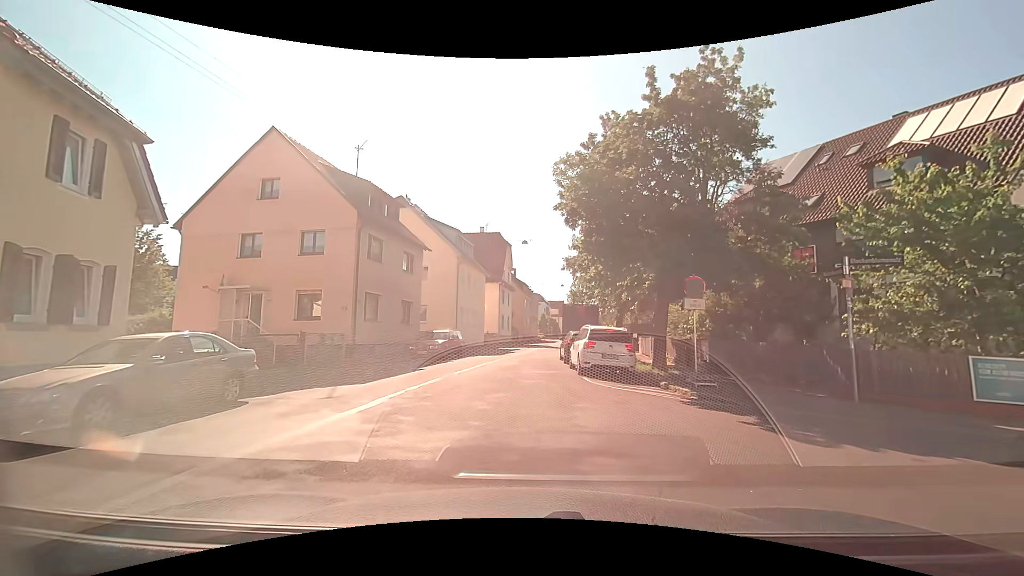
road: residential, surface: asphalt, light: Day
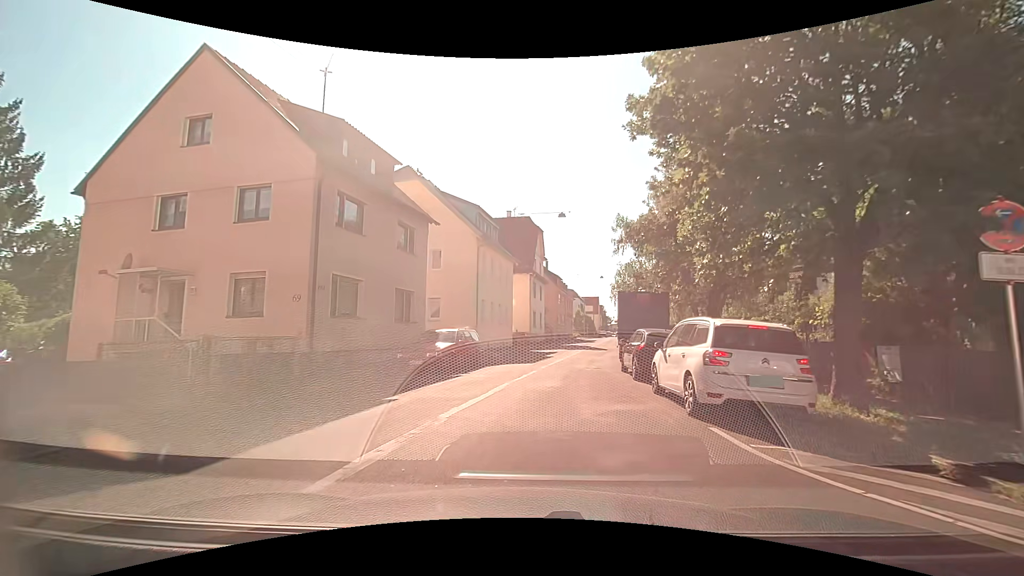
(-0.3, +8.2) m; -4°
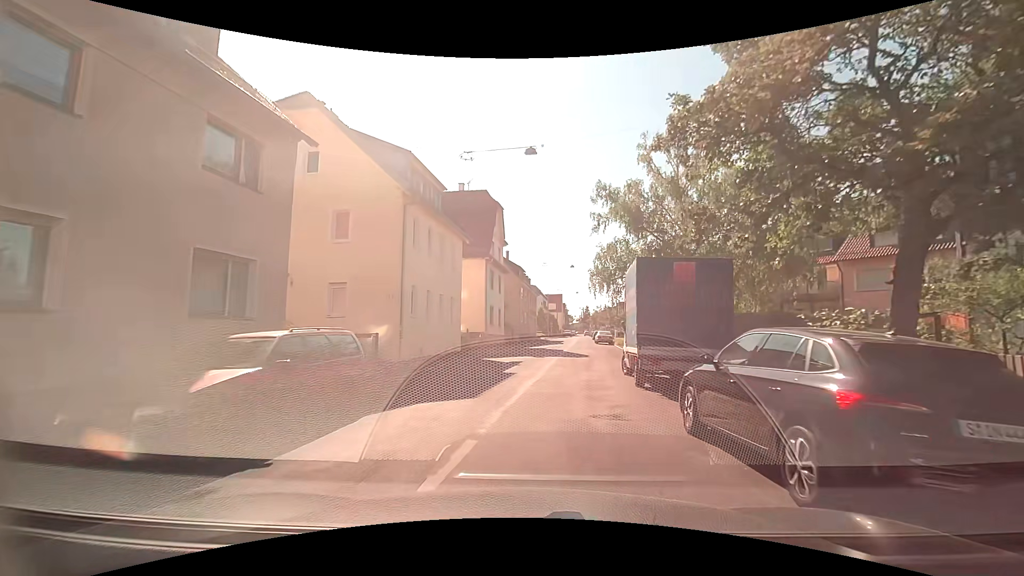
(+0.3, +10.3) m; +3°
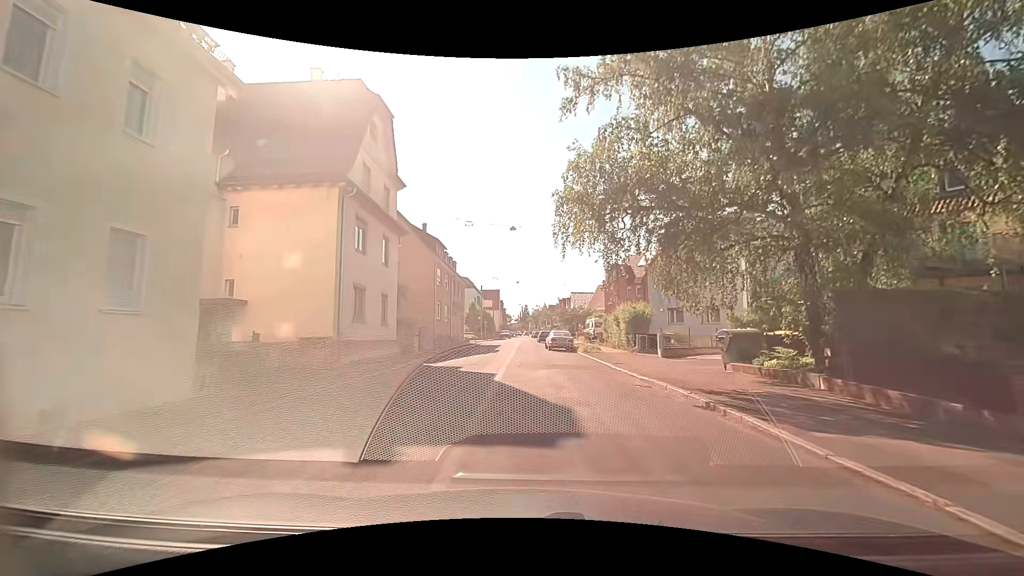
(+1.9, +19.6) m; +9°
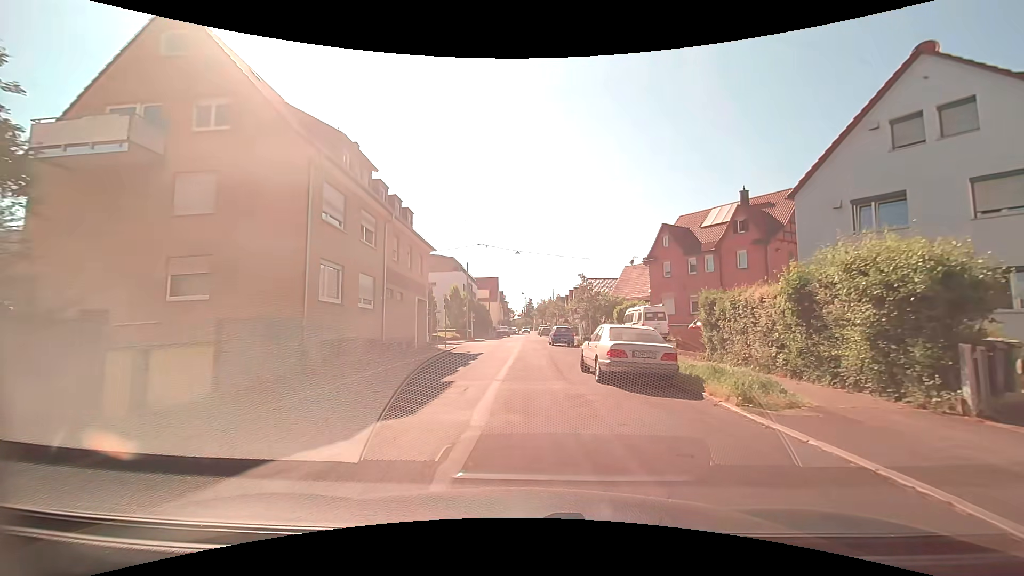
(0.0, +23.4) m; -2°
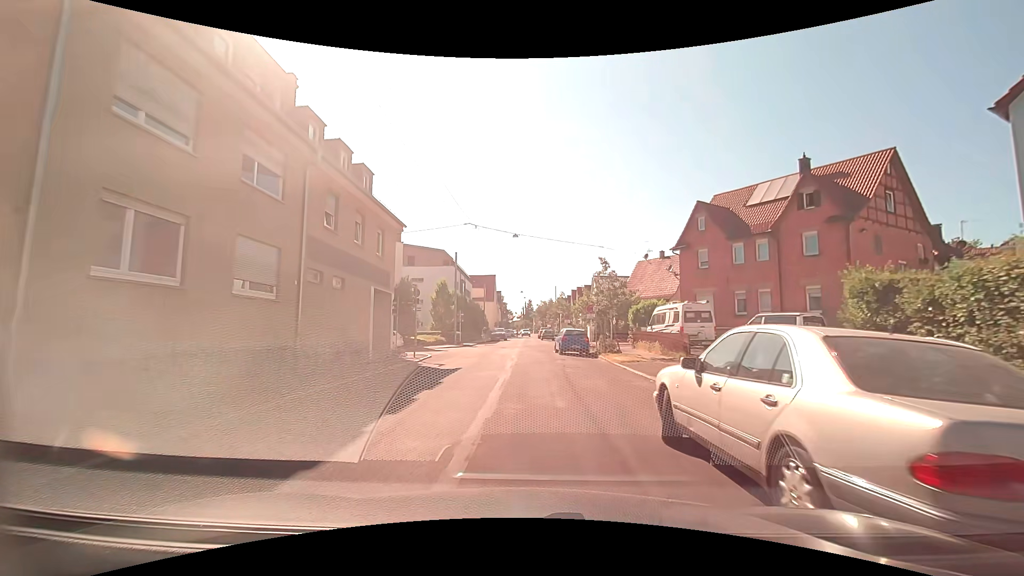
(+0.2, +9.0) m; +1°
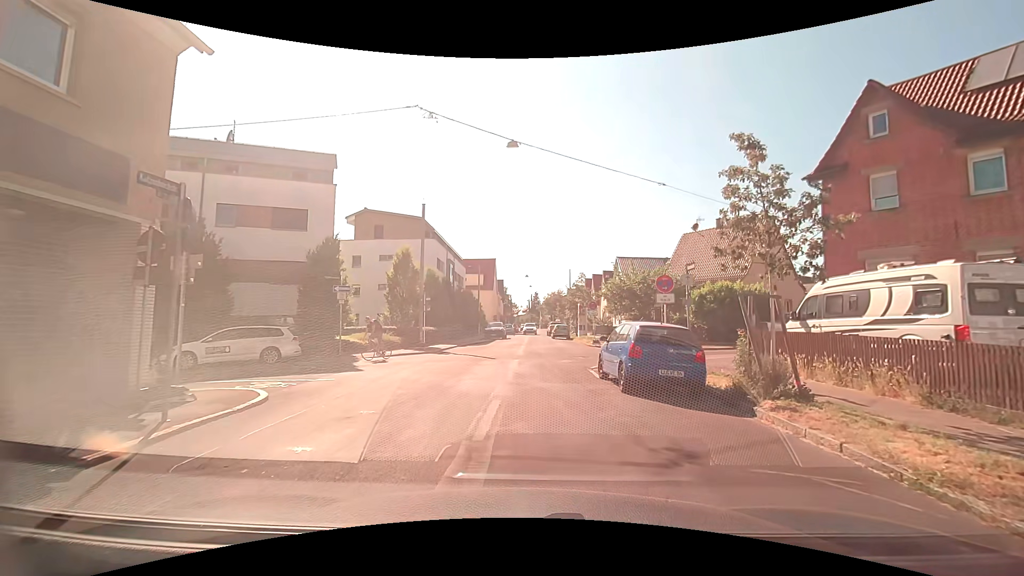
(+0.2, +16.6) m; 0°
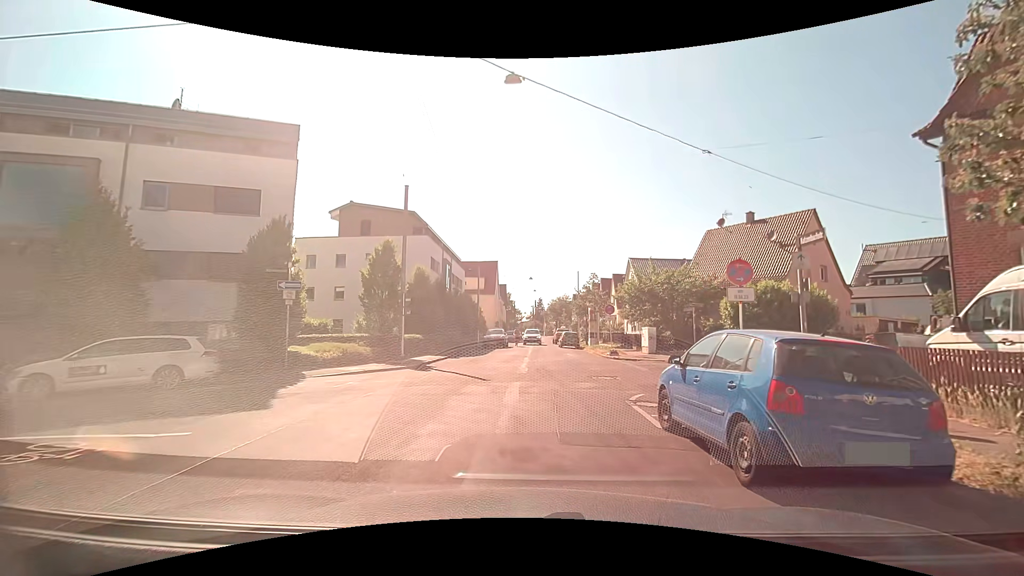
(-0.1, +5.5) m; 0°
(0, +10) (+1, +20) (+1, +30) (0, +40) (0, +50) (0, +60) (0, +70) (+1, +80) (+1, +90) (+1, +100) m
